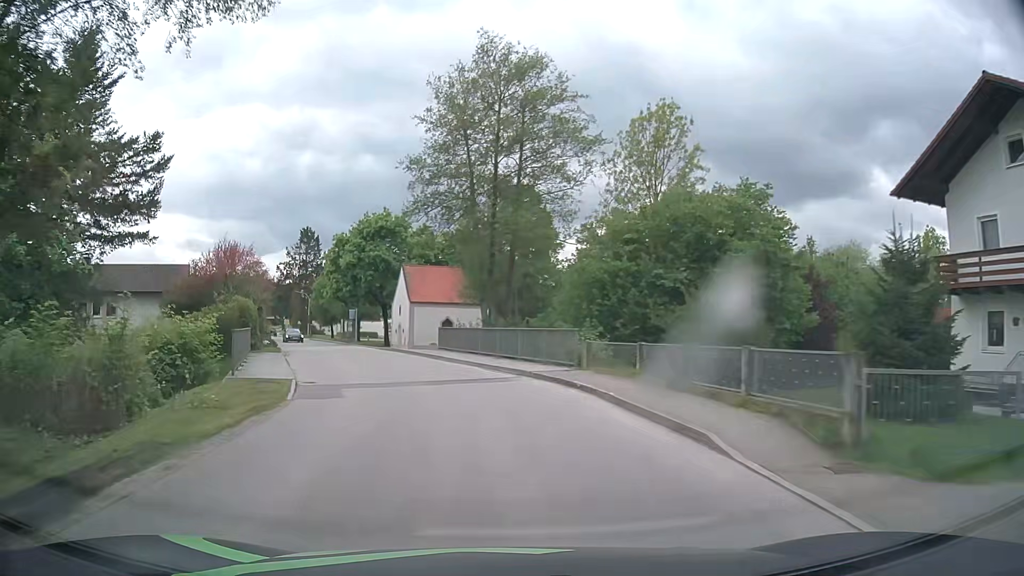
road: tertiary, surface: asphalt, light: Day
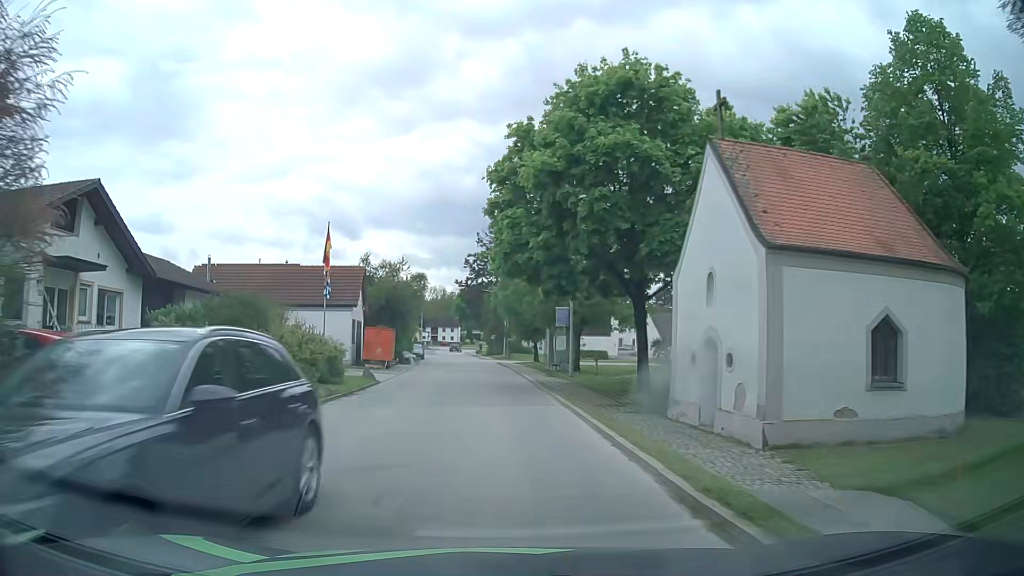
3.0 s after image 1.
(-7.6, +34.6) m; -20°
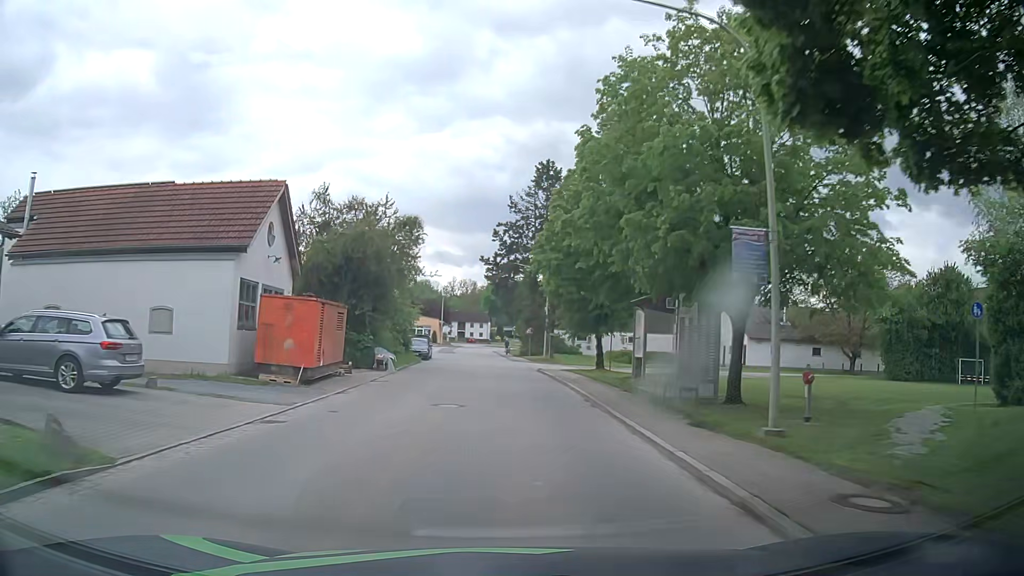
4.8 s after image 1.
(-0.8, +21.2) m; -3°
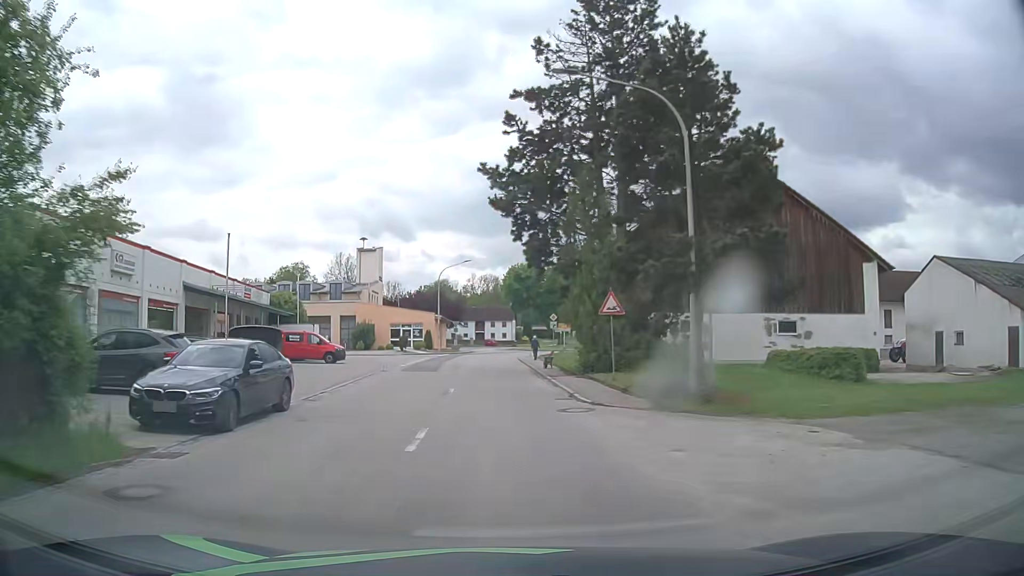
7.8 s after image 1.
(-0.8, +37.3) m; -3°
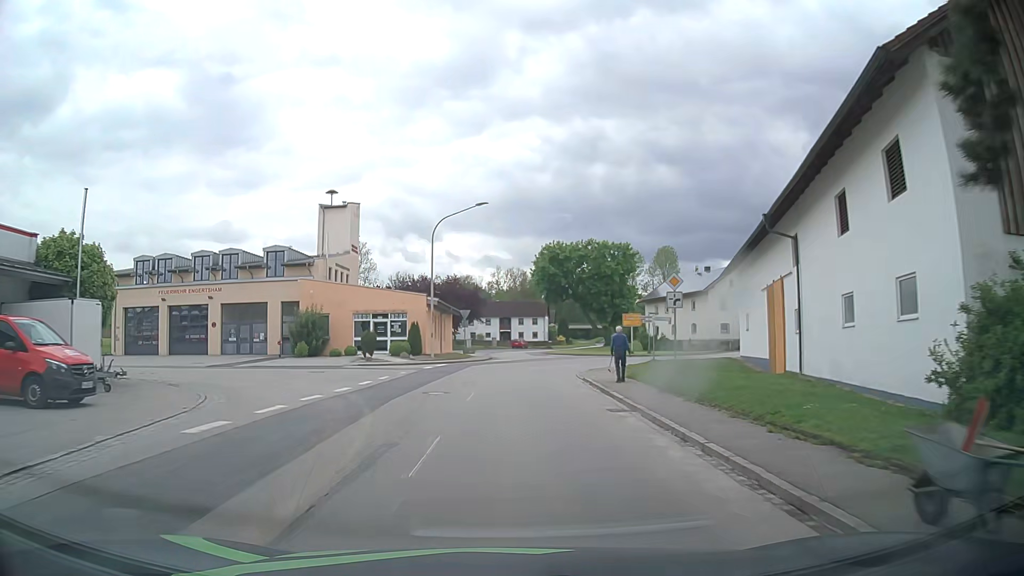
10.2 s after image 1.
(-0.8, +28.9) m; -2°
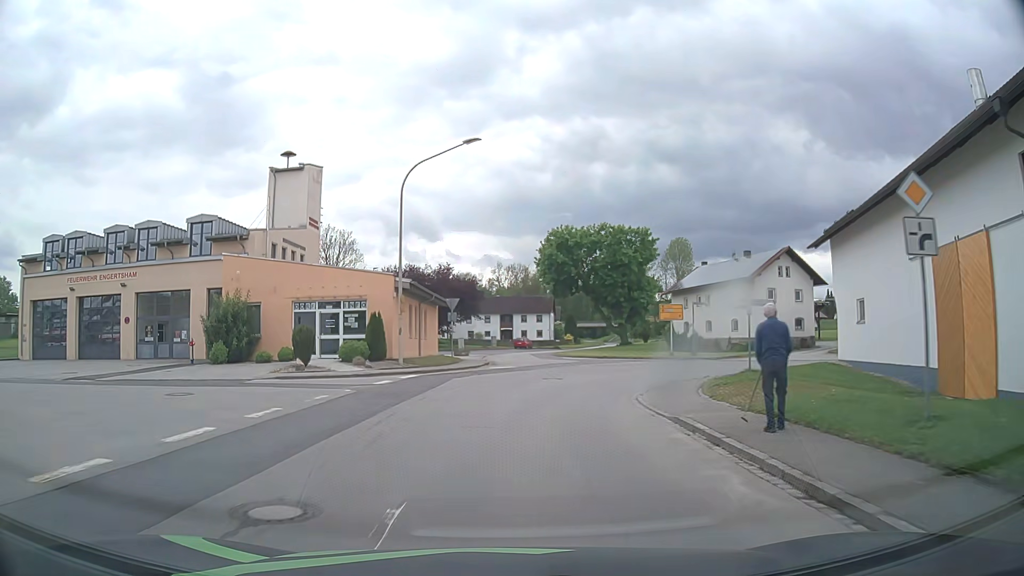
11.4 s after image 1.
(-0.1, +12.9) m; 0°
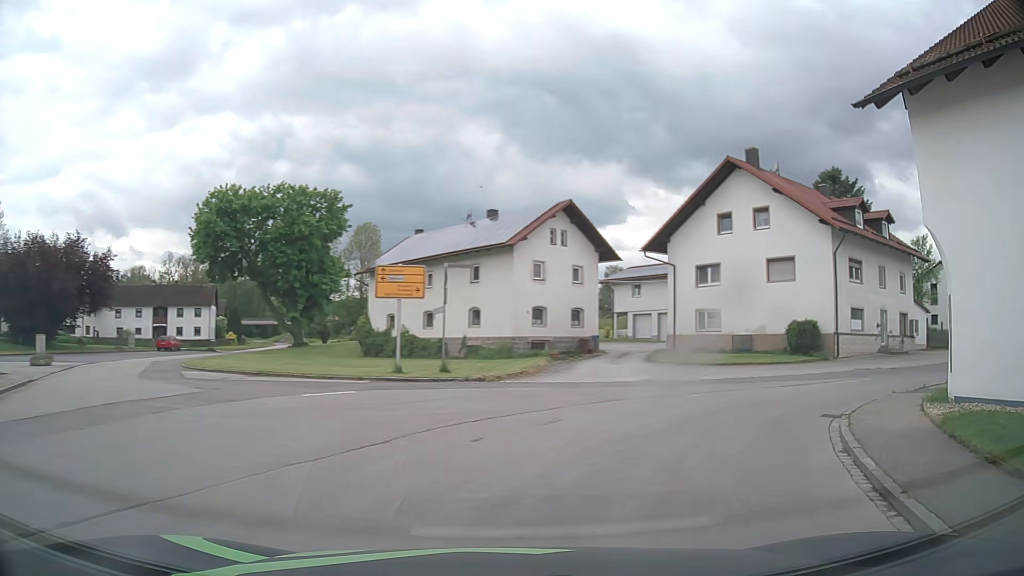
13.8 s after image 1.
(+2.7, +21.9) m; +26°
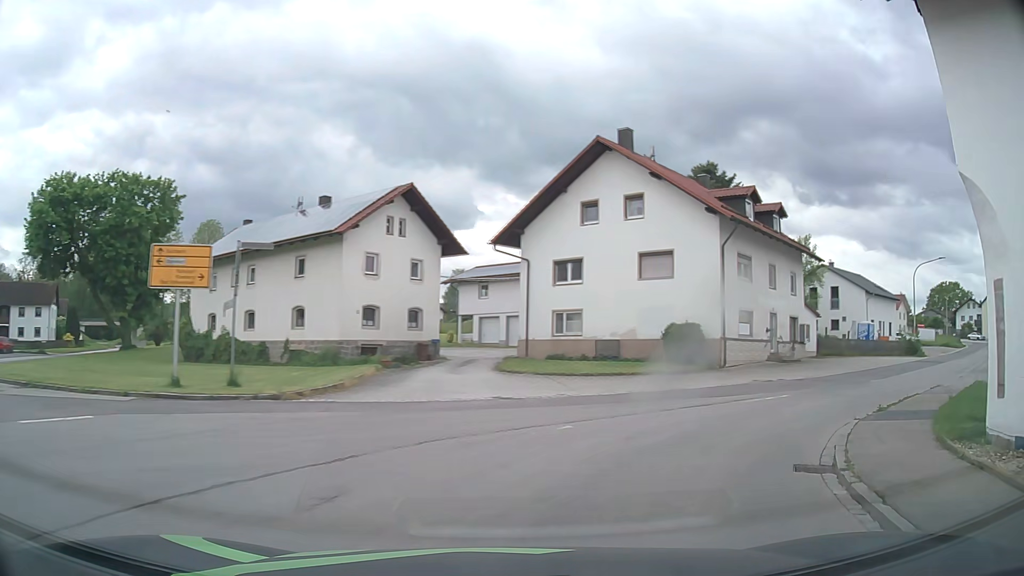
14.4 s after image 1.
(+0.6, +5.0) m; +13°
(+2, +10) (+8, +18) (+16, +24) (+23, +31) (+31, +37) (+38, +44) (+46, +51) (+53, +58) (+60, +64) (+69, +70) m
